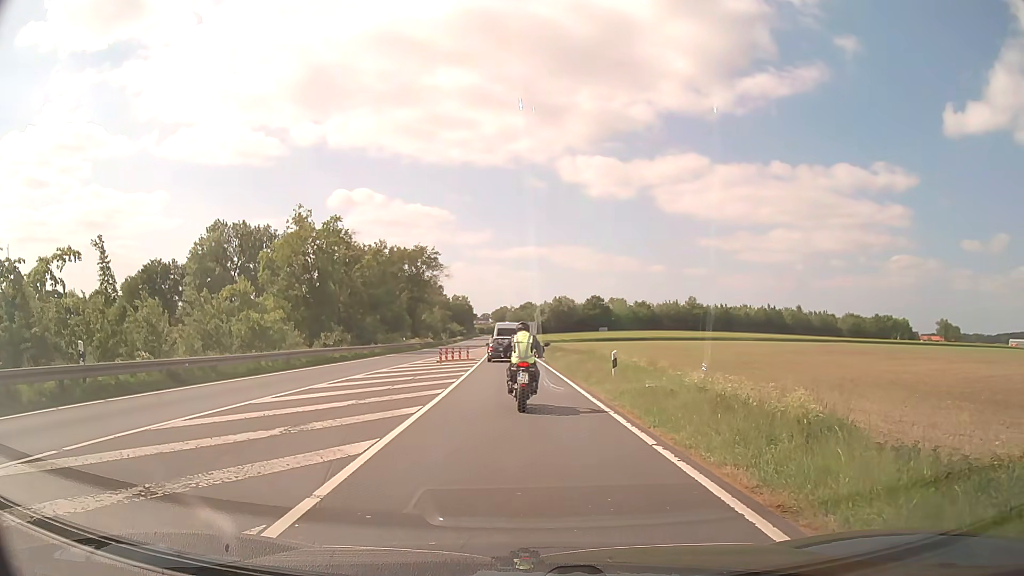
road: primary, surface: asphalt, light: Day
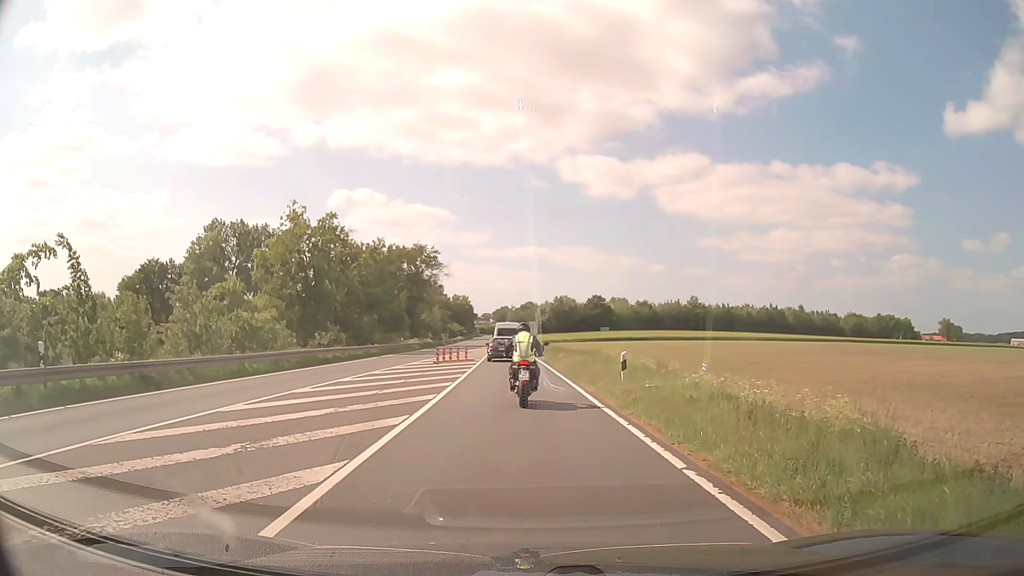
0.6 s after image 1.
(0.0, +1.6) m; 0°
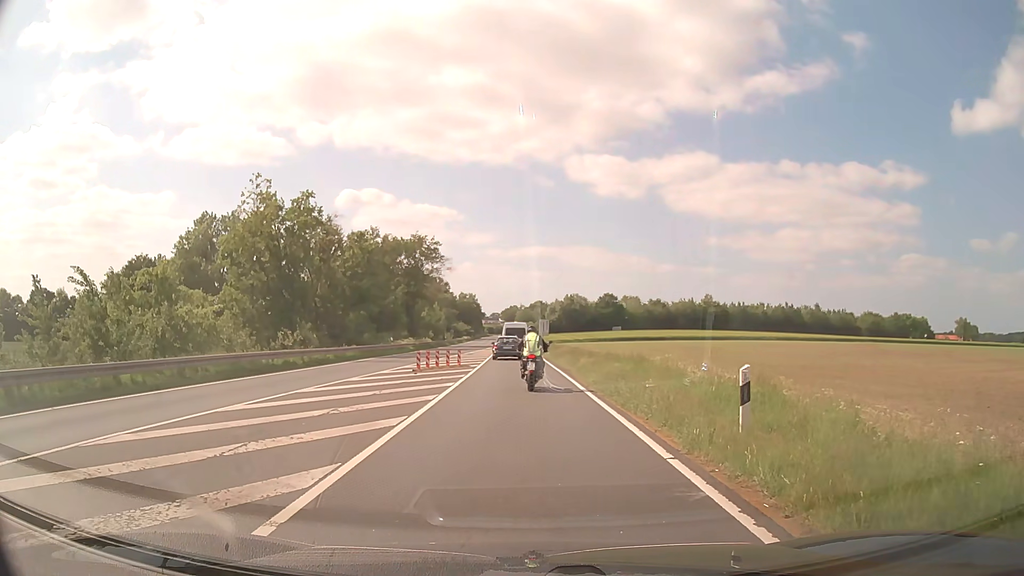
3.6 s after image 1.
(-0.1, +9.2) m; -1°
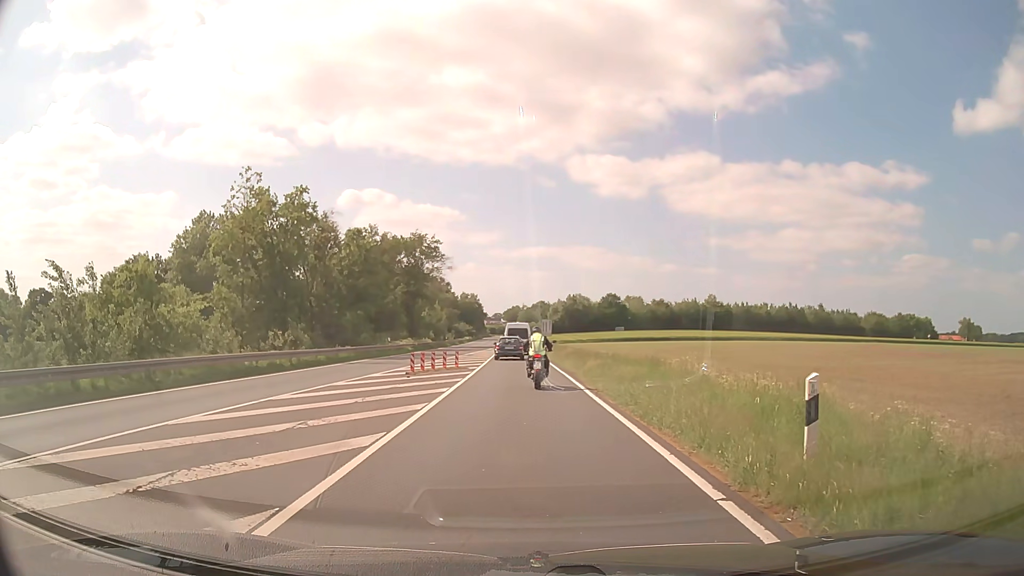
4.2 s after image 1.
(0.0, +2.0) m; 0°
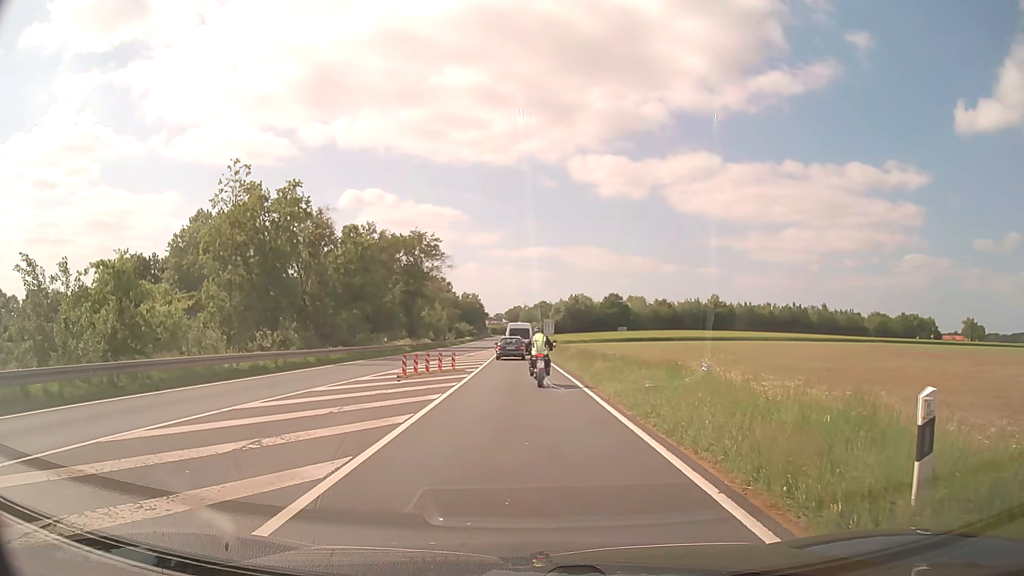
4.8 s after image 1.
(0.0, +2.0) m; 0°
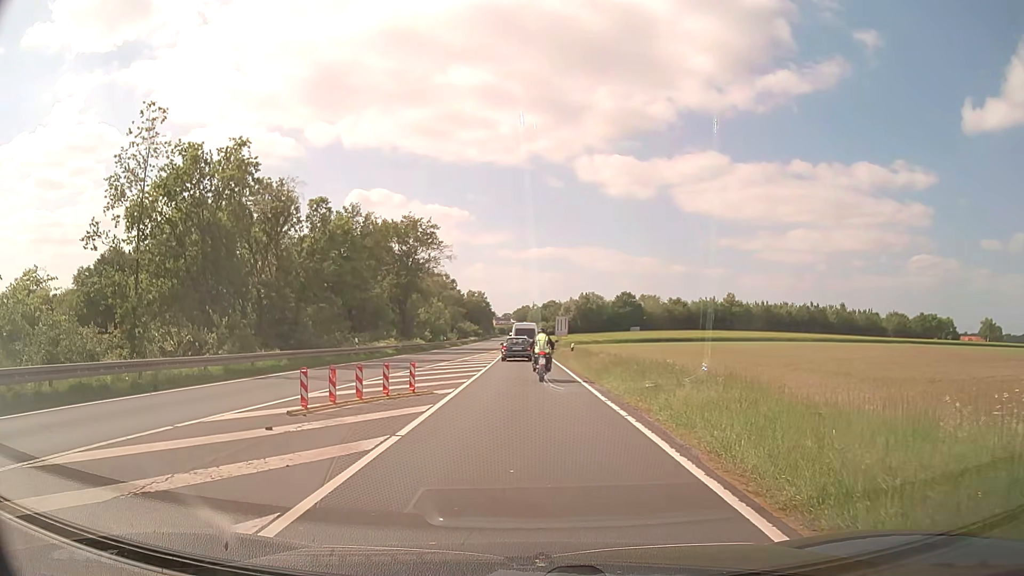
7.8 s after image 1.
(-0.1, +11.4) m; -1°
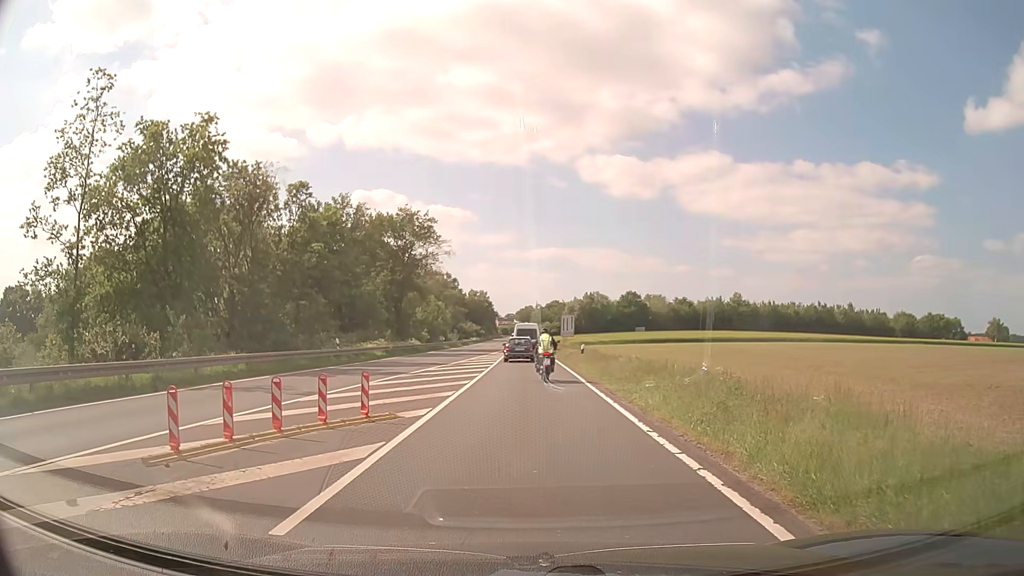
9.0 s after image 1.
(0.0, +4.9) m; 0°
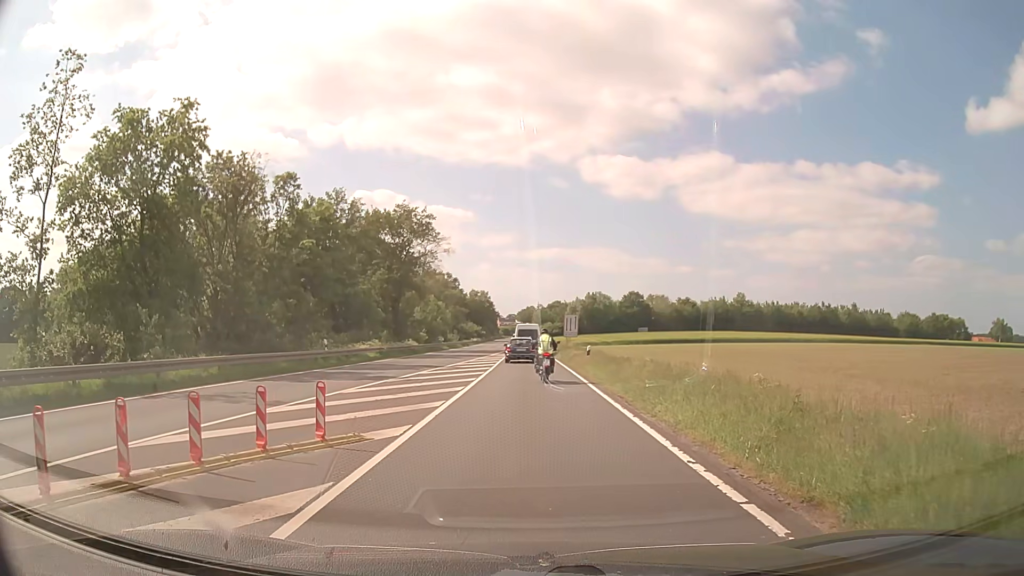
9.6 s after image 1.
(0.0, +2.5) m; 0°
(0, +10) (0, +20) (0, +30) (0, +40) (0, +50) (0, +60) (0, +70) (-1, +80) (-1, +90) (-1, +100) m
